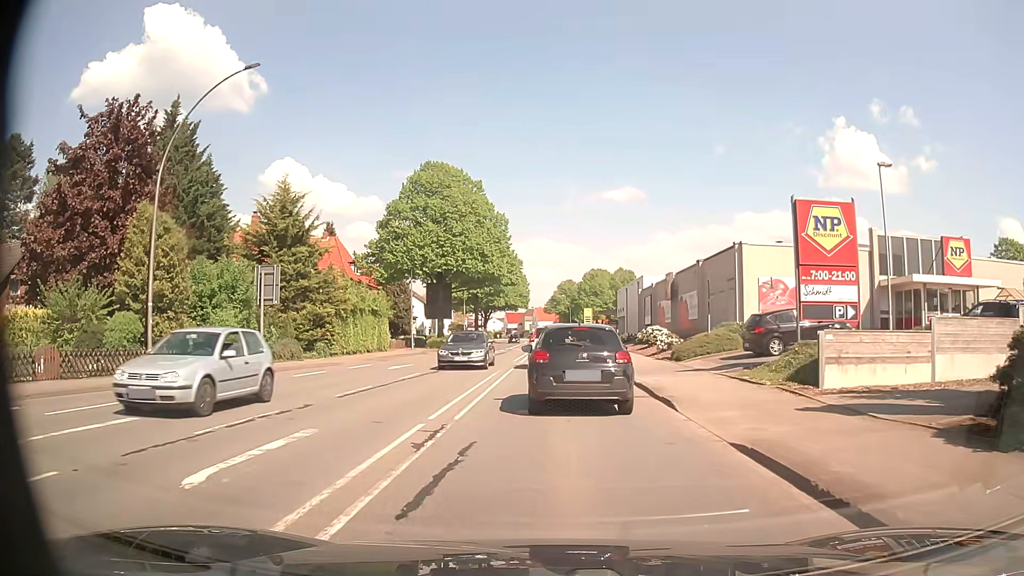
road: primary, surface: asphalt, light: Day
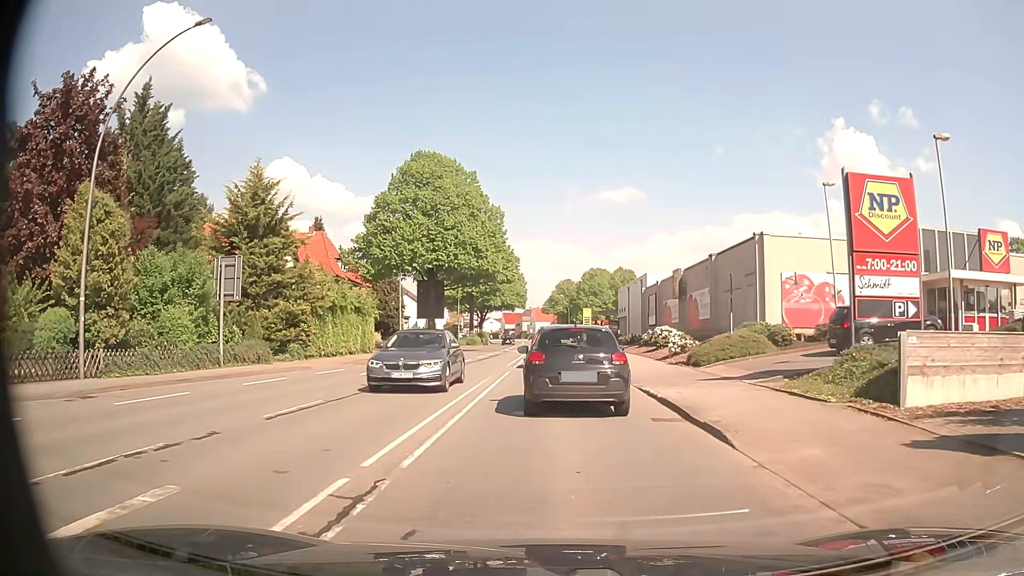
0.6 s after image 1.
(0.0, +3.7) m; 0°
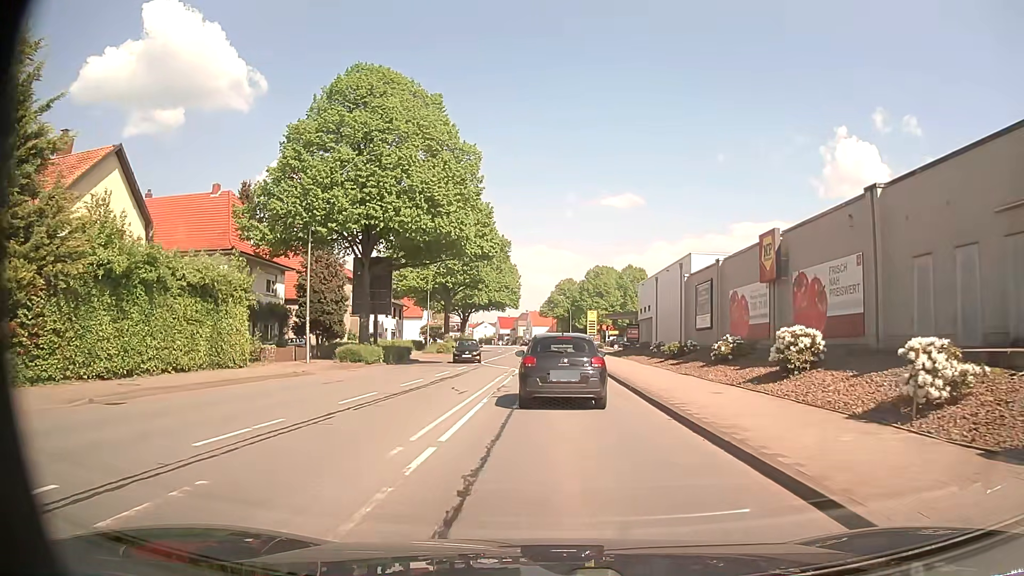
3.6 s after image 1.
(+0.3, +20.9) m; +1°
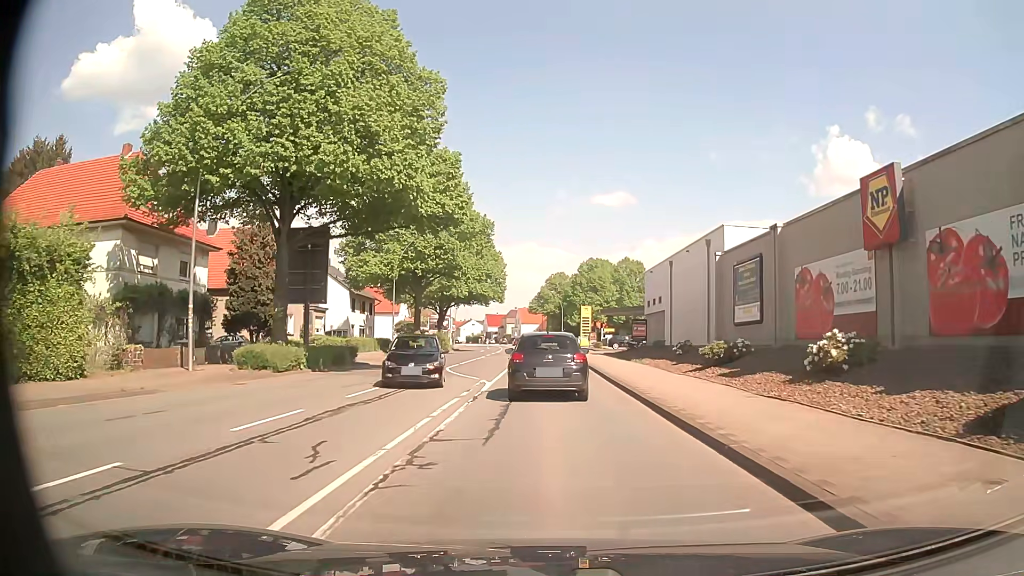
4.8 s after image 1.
(+0.1, +10.9) m; +1°
(0, +10) (0, +20) (0, +30) (-1, +40) (-1, +50) (-1, +60) (-1, +70) (-1, +80) (-2, +90) (-2, +100) m
